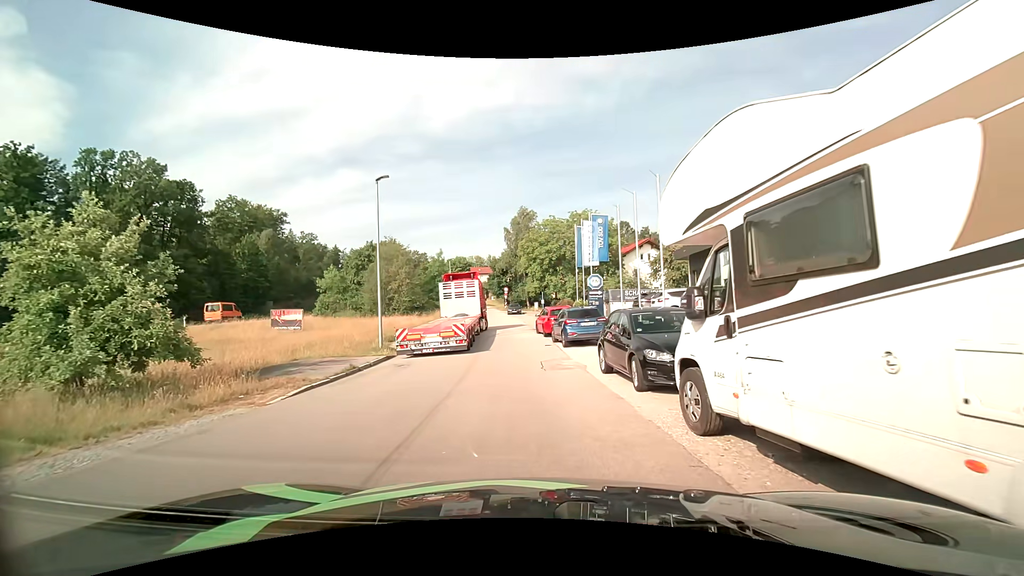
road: residential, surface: asphalt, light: Day
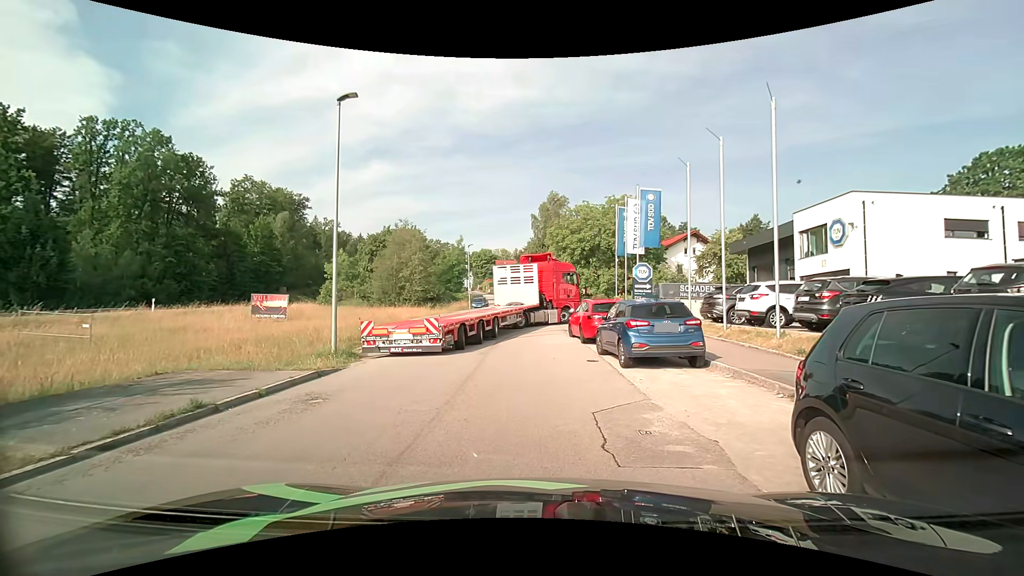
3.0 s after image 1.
(-0.2, +7.6) m; -4°
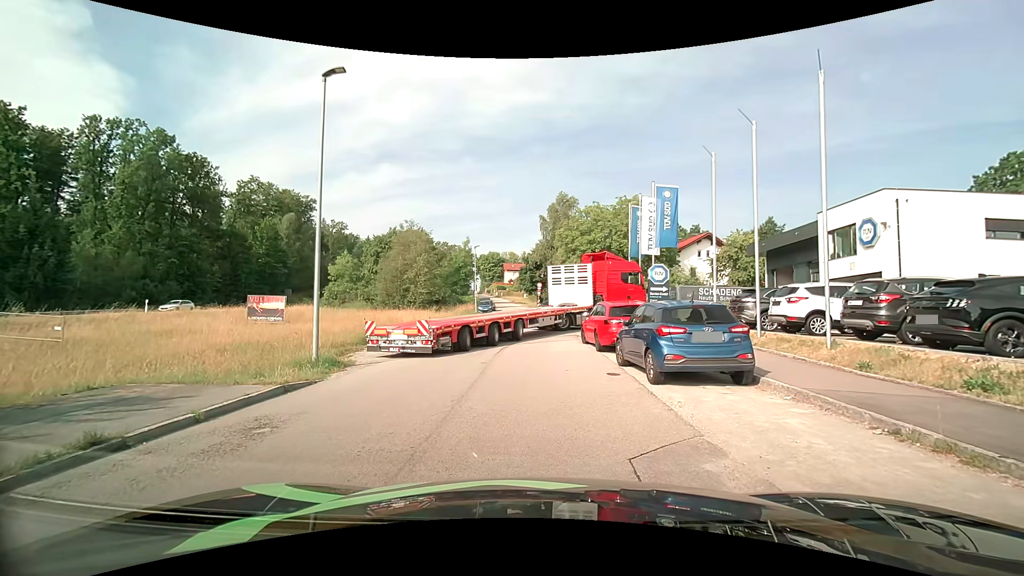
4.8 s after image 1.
(0.0, +1.8) m; 0°
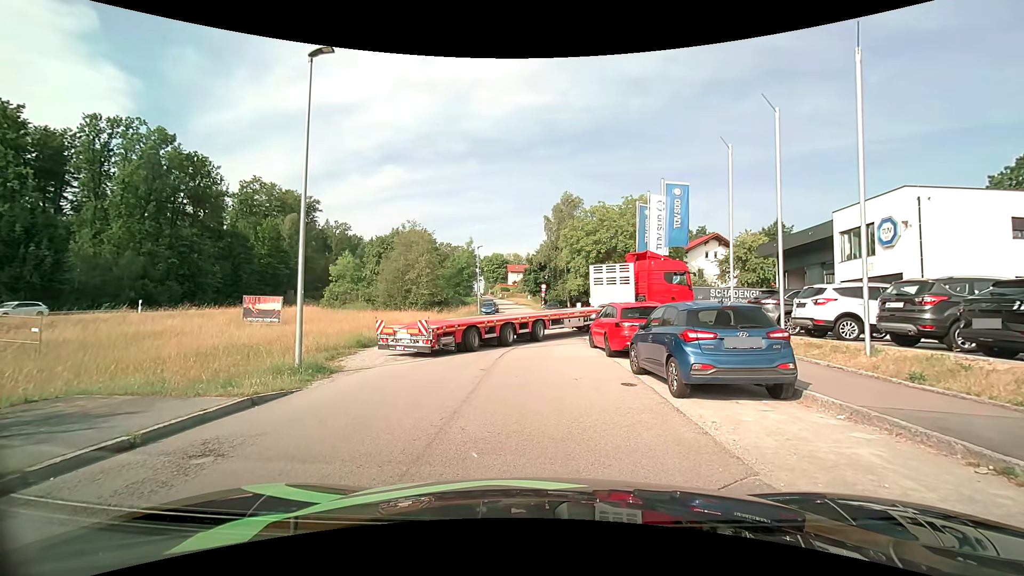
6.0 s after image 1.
(0.0, +1.2) m; 0°
